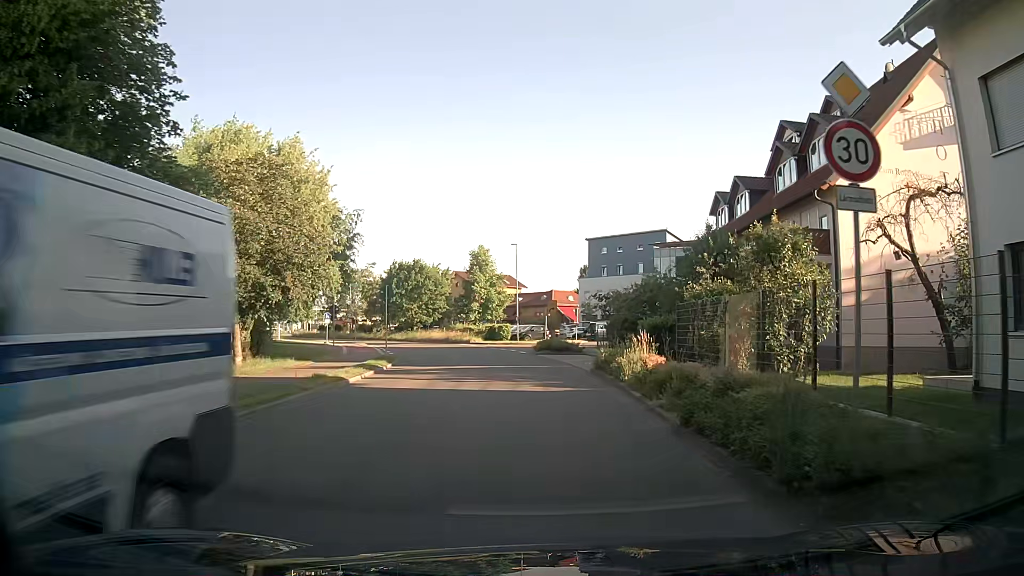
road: secondary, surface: asphalt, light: Day
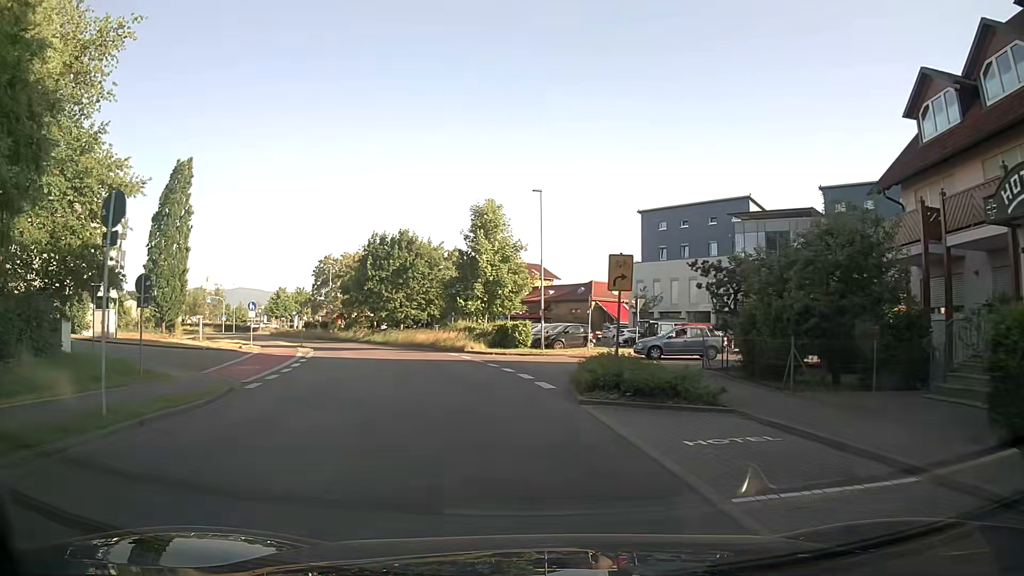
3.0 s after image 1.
(0.0, +22.2) m; -3°
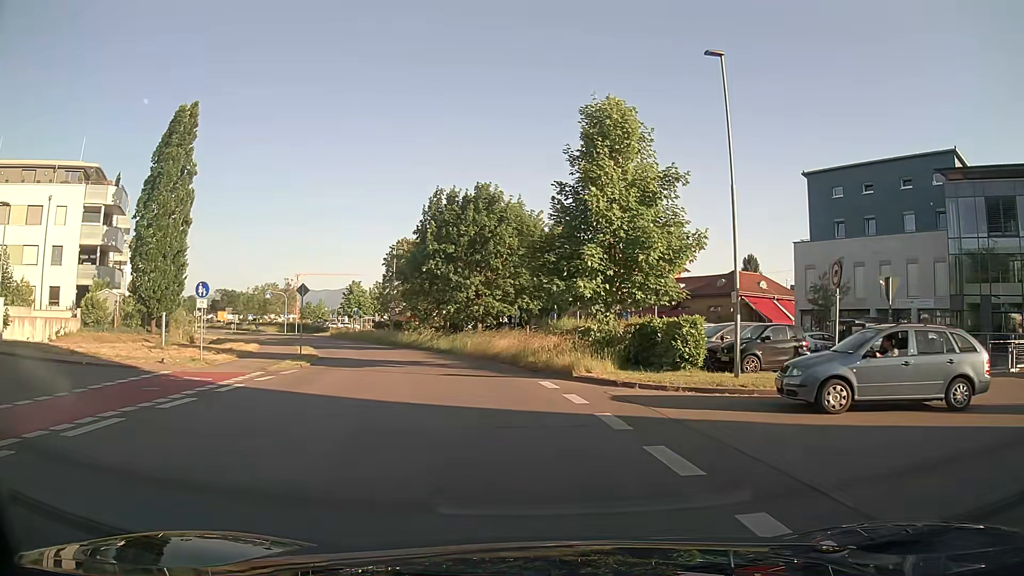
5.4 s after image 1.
(-1.5, +17.9) m; -10°
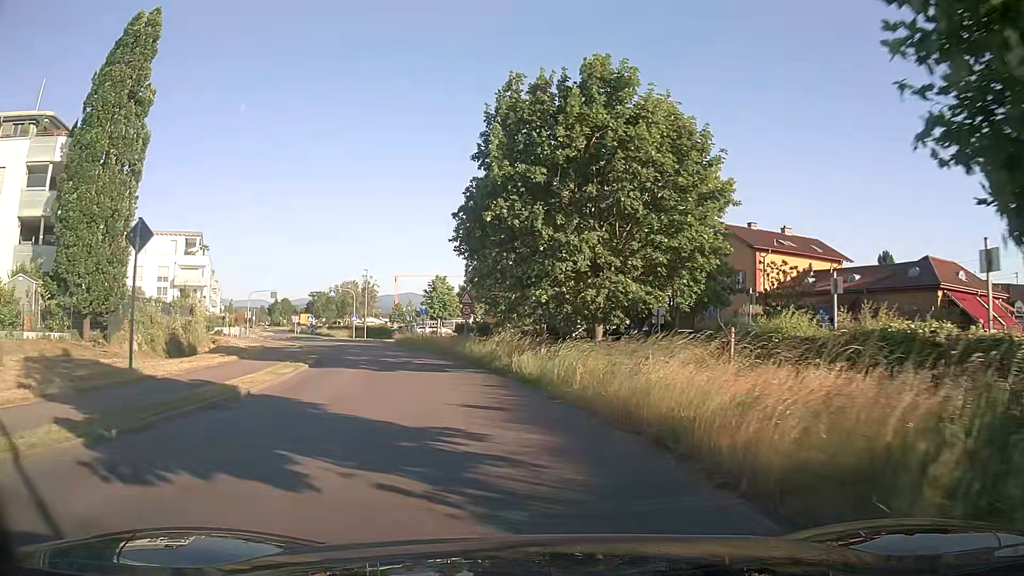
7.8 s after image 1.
(-1.3, +17.8) m; -9°
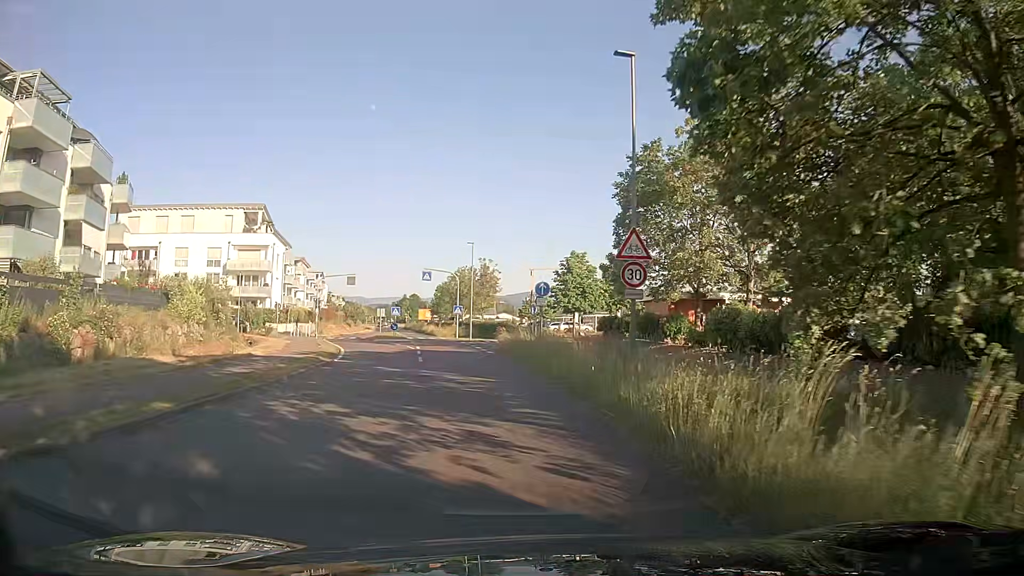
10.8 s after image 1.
(-2.3, +22.7) m; -11°
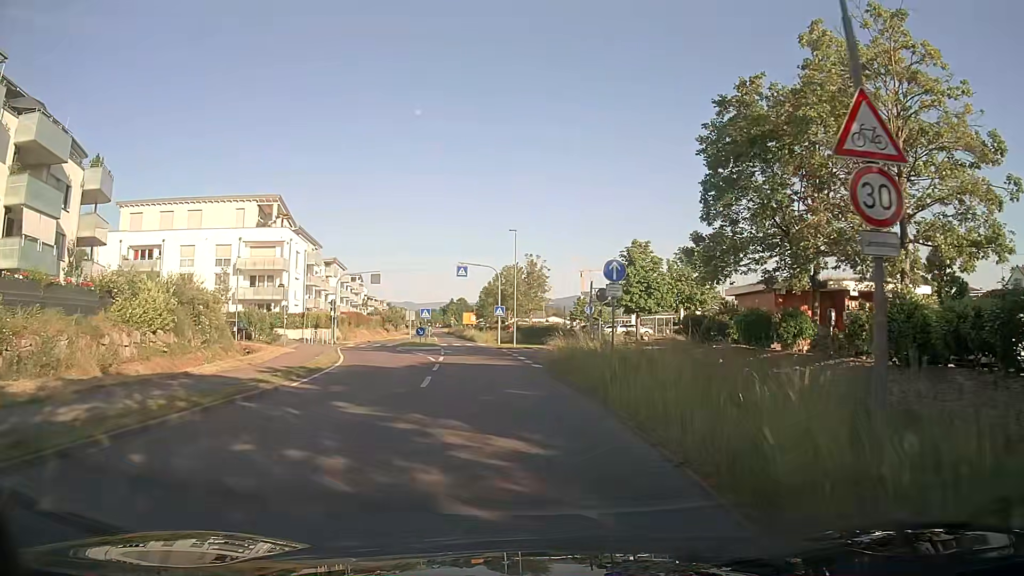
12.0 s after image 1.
(-0.4, +9.4) m; -4°
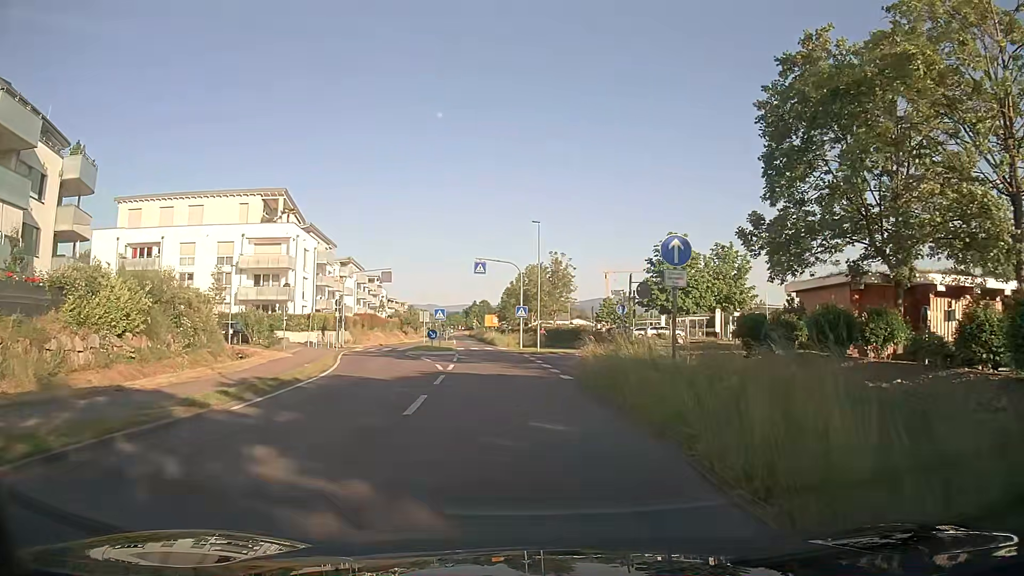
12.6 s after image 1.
(-0.1, +4.7) m; -3°
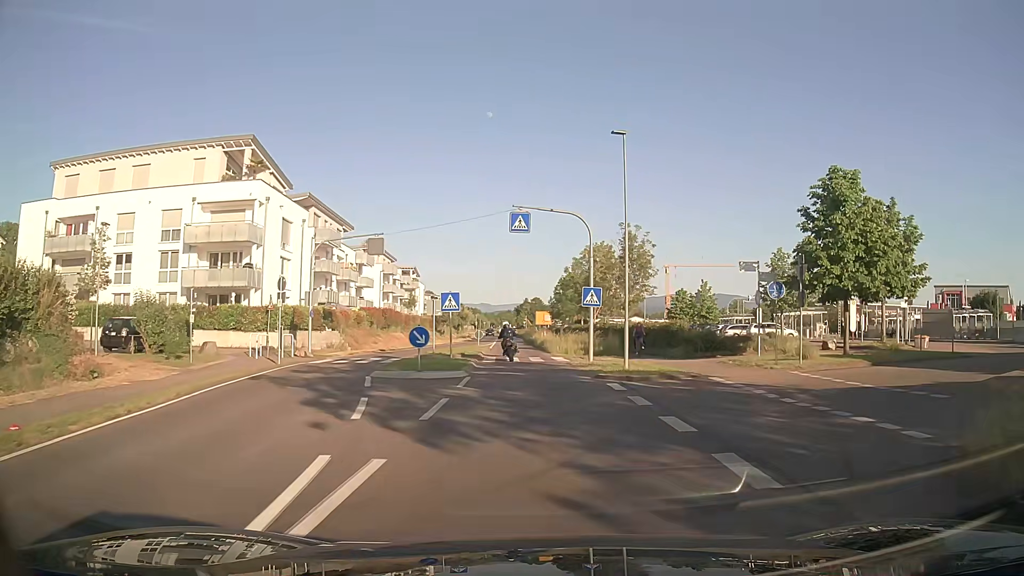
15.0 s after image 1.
(-0.8, +19.1) m; -4°
(0, +10) (0, +20) (-1, +30) (-1, +40) (-2, +50) (-2, +60) (-3, +70) (-3, +80) (-4, +90) (-4, +100) m
